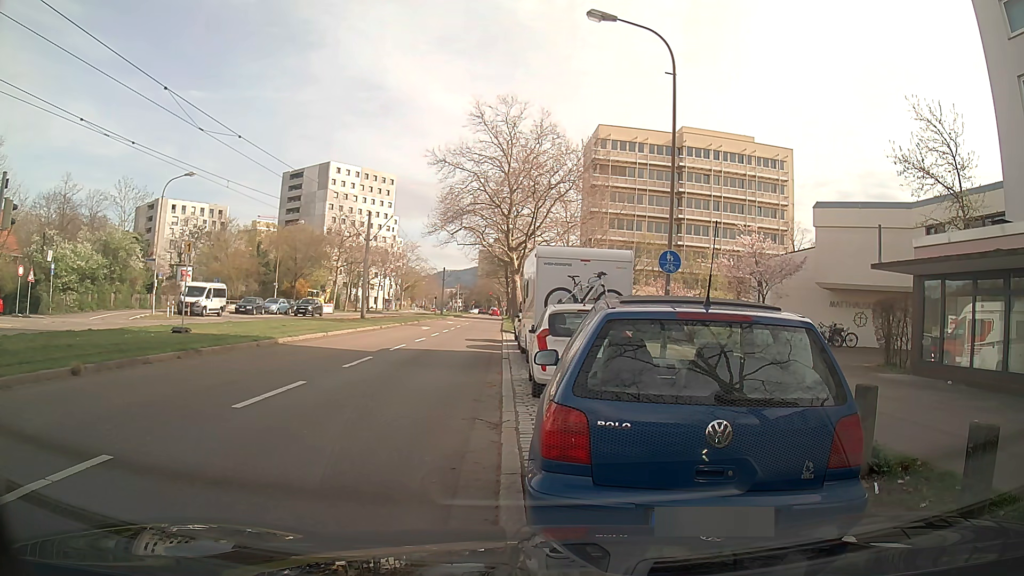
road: tertiary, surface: asphalt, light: Day
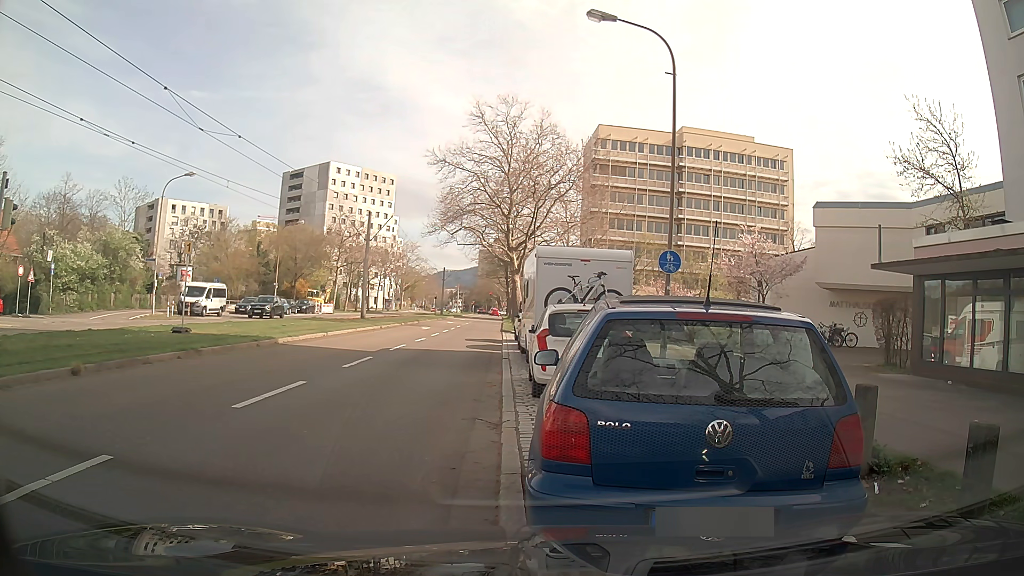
(0.0, 0.0) m; 0°
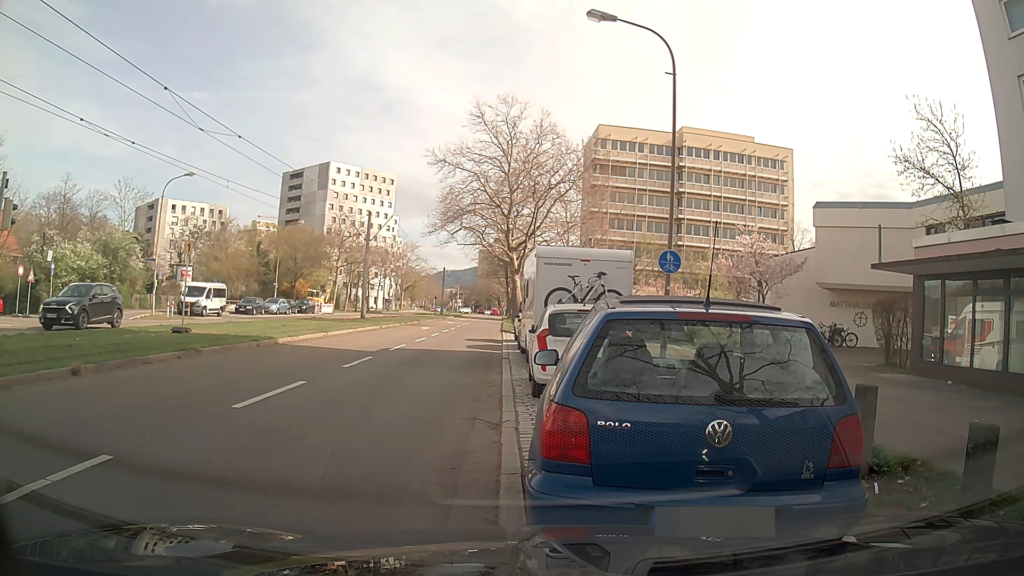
(0.0, 0.0) m; 0°
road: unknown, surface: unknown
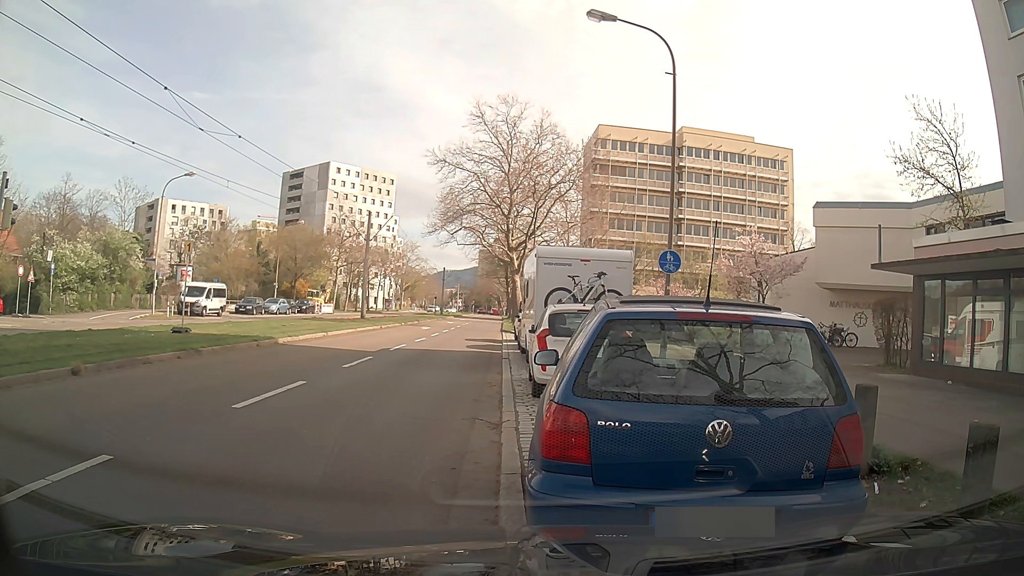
(0.0, 0.0) m; 0°
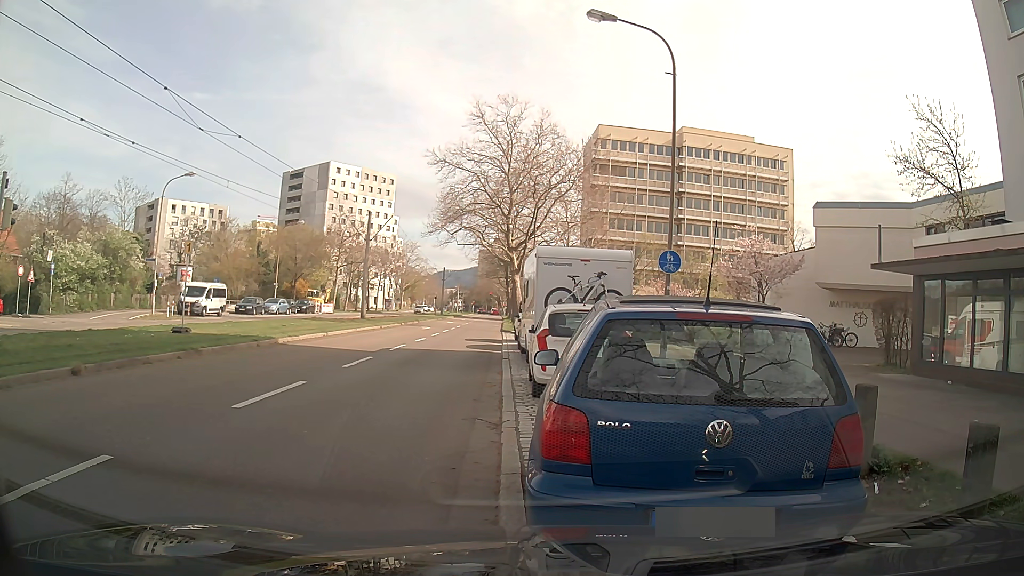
(0.0, 0.0) m; 0°
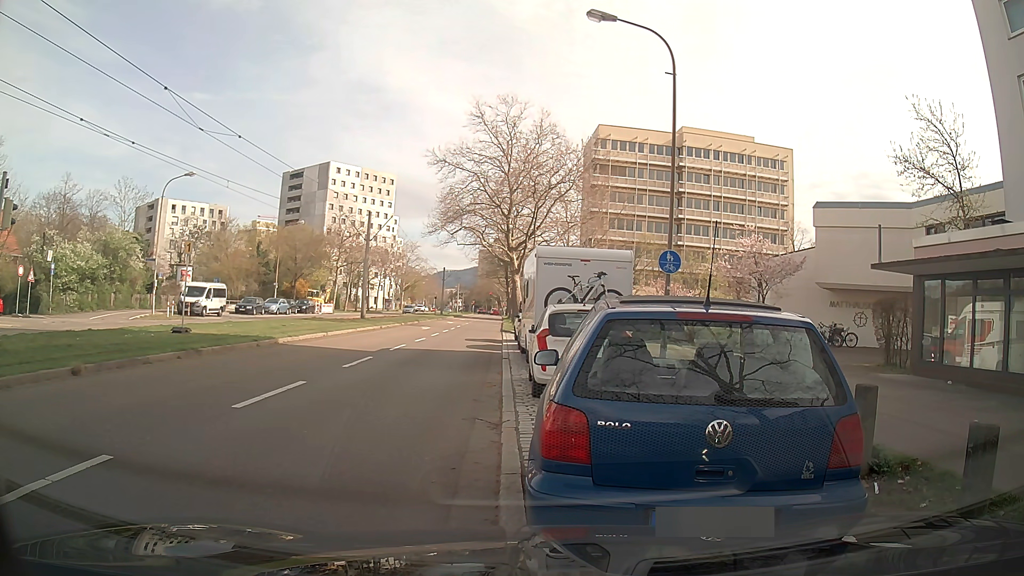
(0.0, 0.0) m; 0°
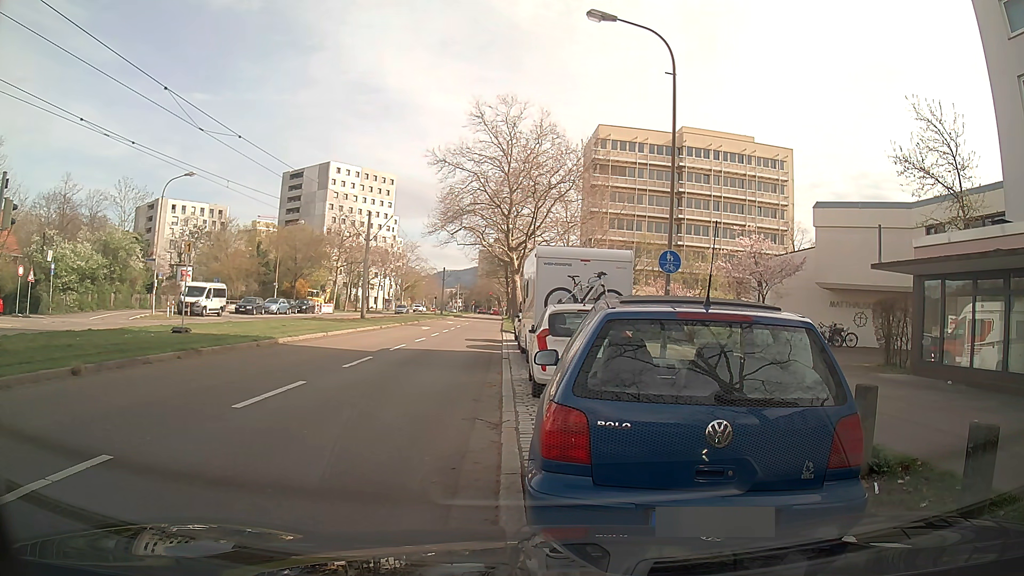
(0.0, 0.0) m; 0°
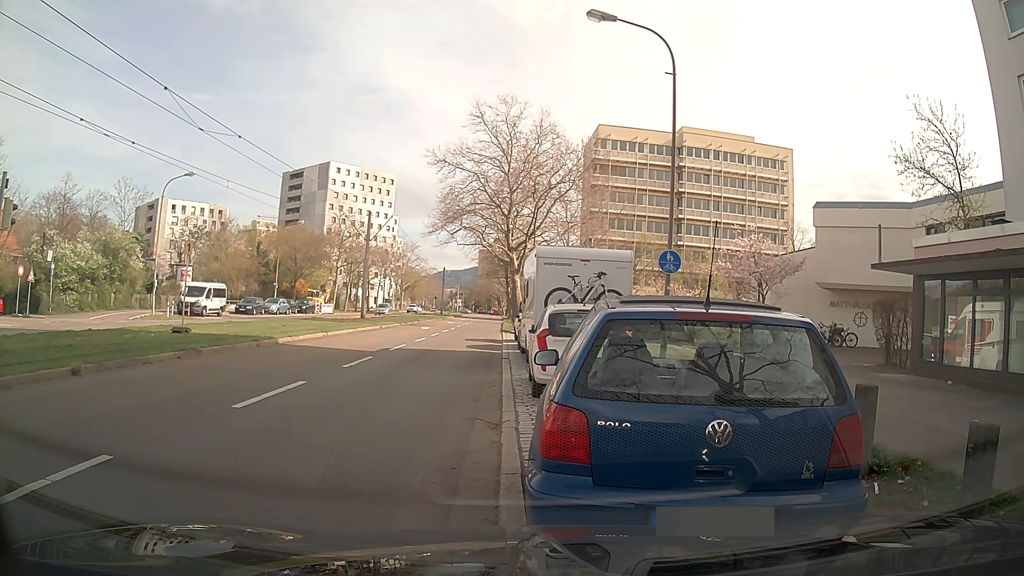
(0.0, 0.0) m; 0°
